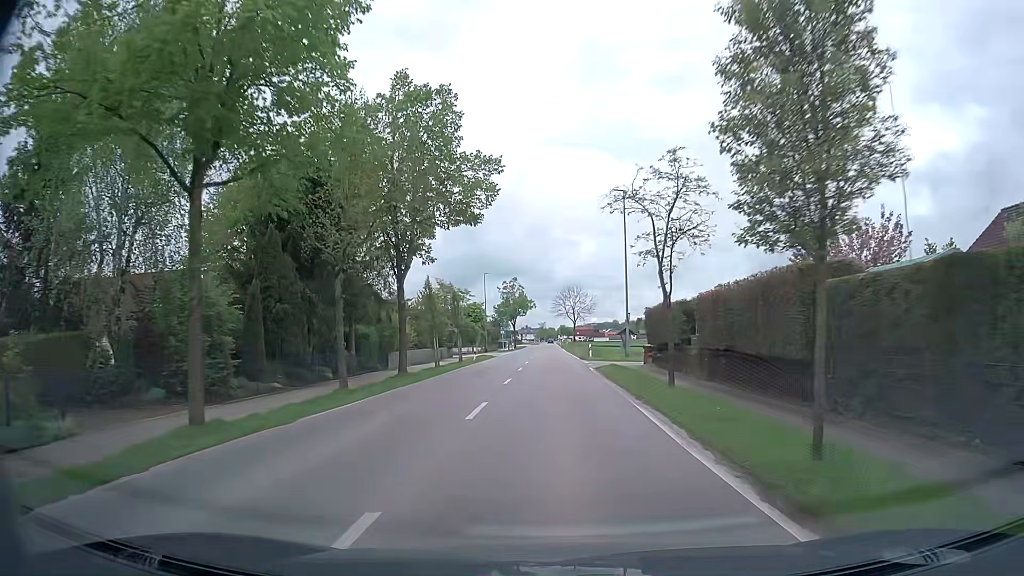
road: tertiary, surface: asphalt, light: Day
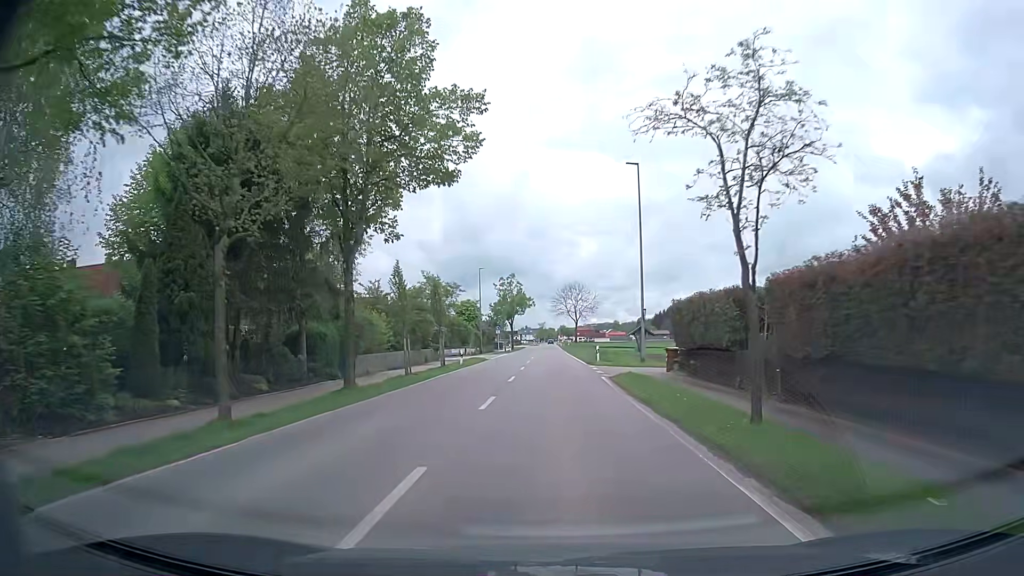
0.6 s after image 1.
(0.0, +7.1) m; -1°
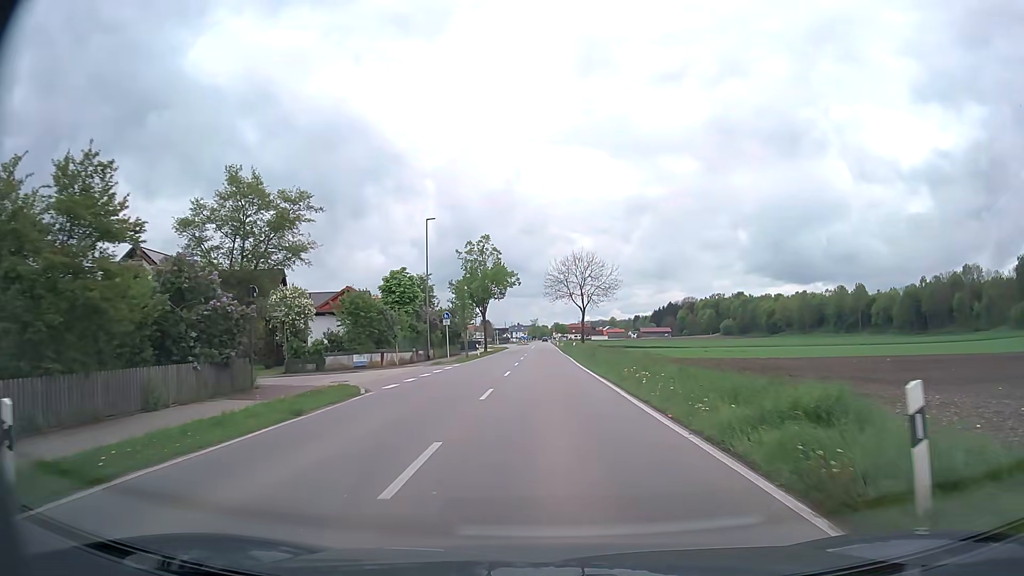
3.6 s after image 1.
(+0.4, +34.5) m; +1°
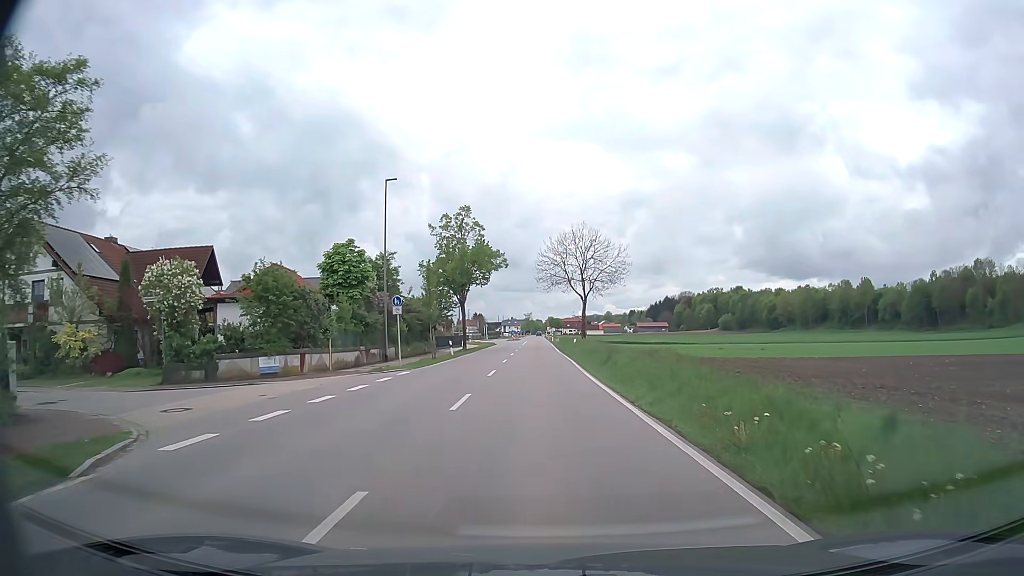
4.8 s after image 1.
(+0.1, +11.7) m; +1°
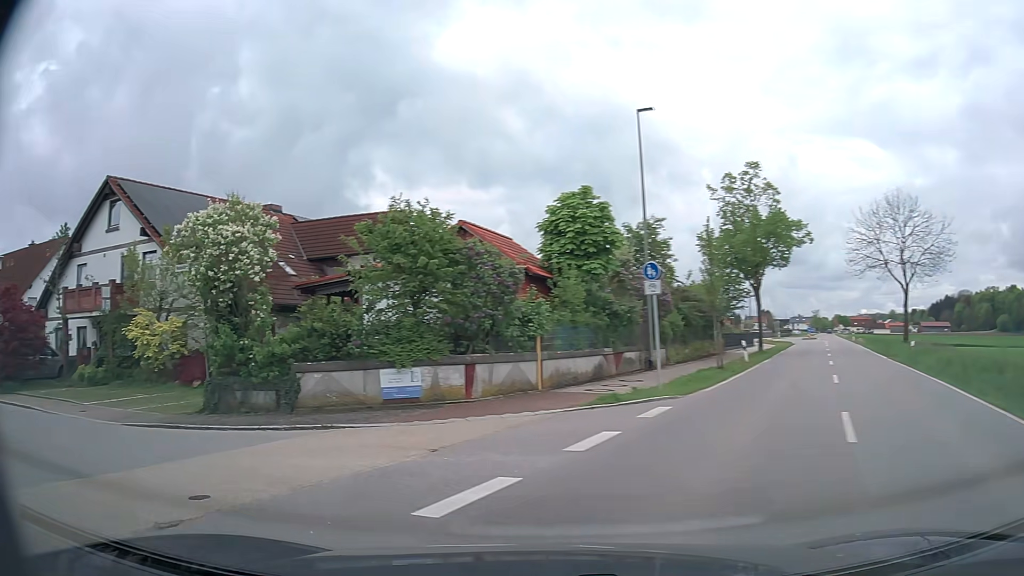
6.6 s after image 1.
(-1.3, +12.1) m; -25°
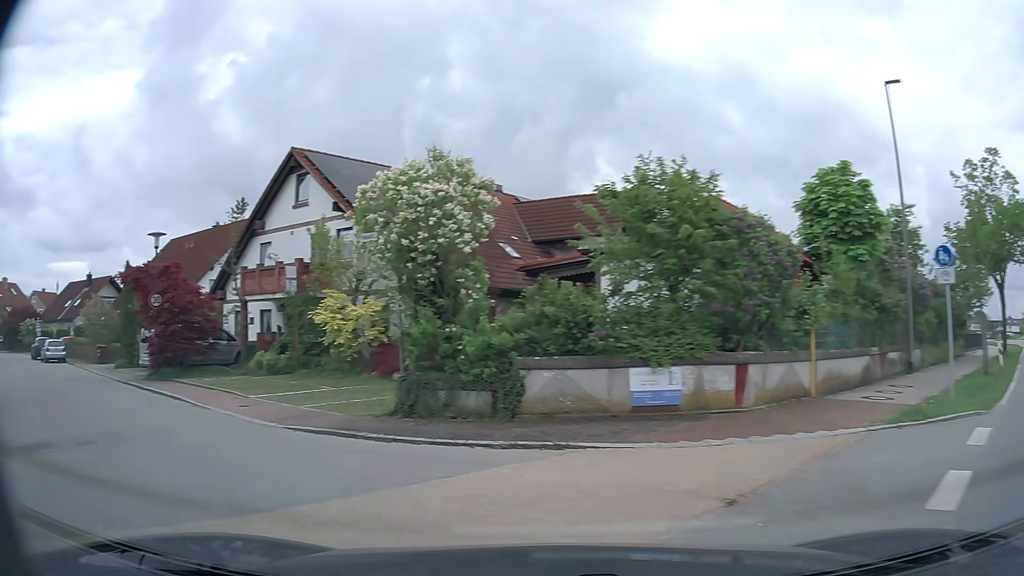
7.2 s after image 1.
(-0.5, +3.0) m; -19°
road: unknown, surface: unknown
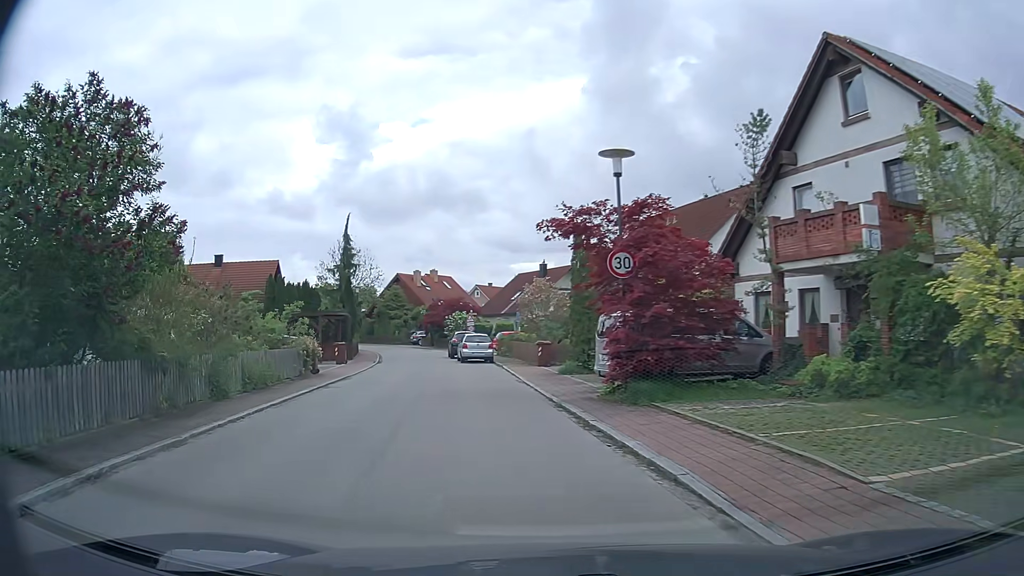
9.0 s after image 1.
(-4.6, +9.9) m; -40°
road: residential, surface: asphalt
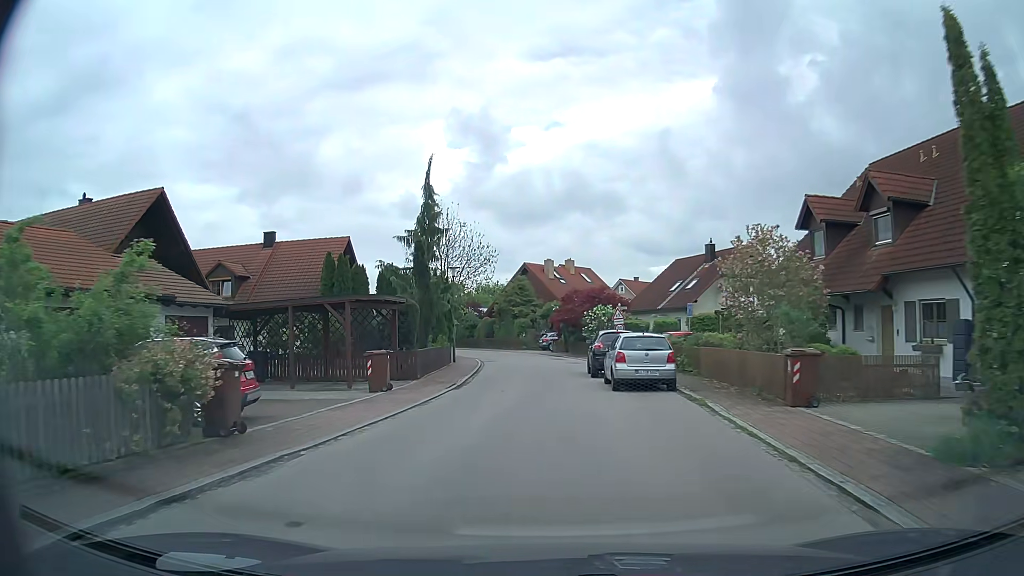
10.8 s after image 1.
(-2.1, +16.9) m; -12°
